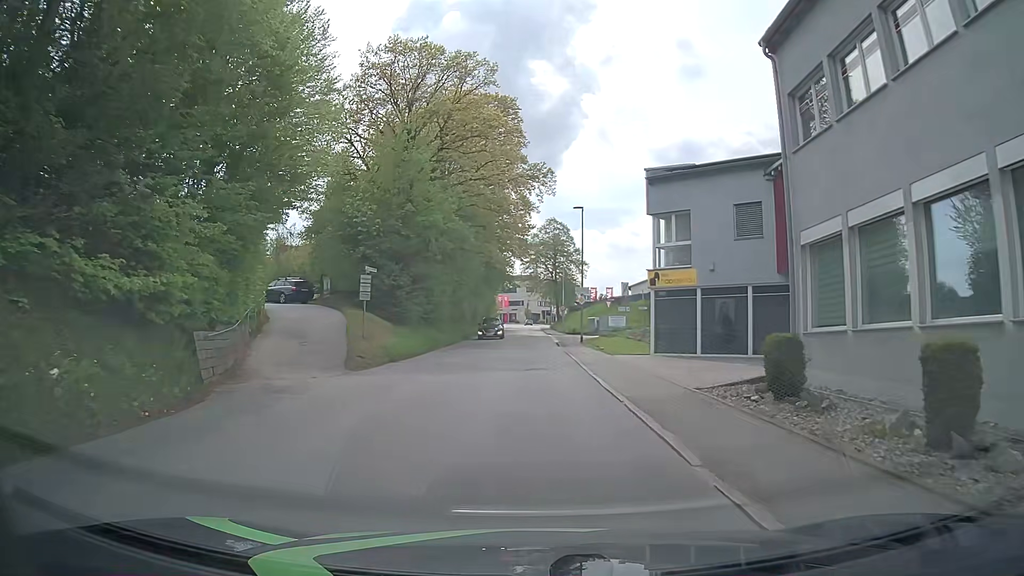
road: tertiary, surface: asphalt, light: Day
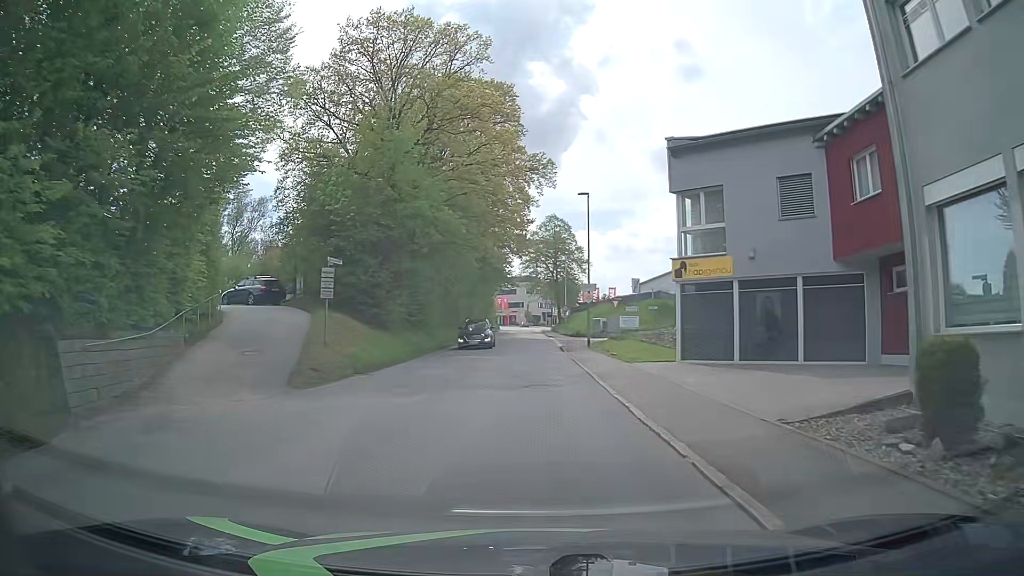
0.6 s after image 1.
(0.0, +4.8) m; 0°
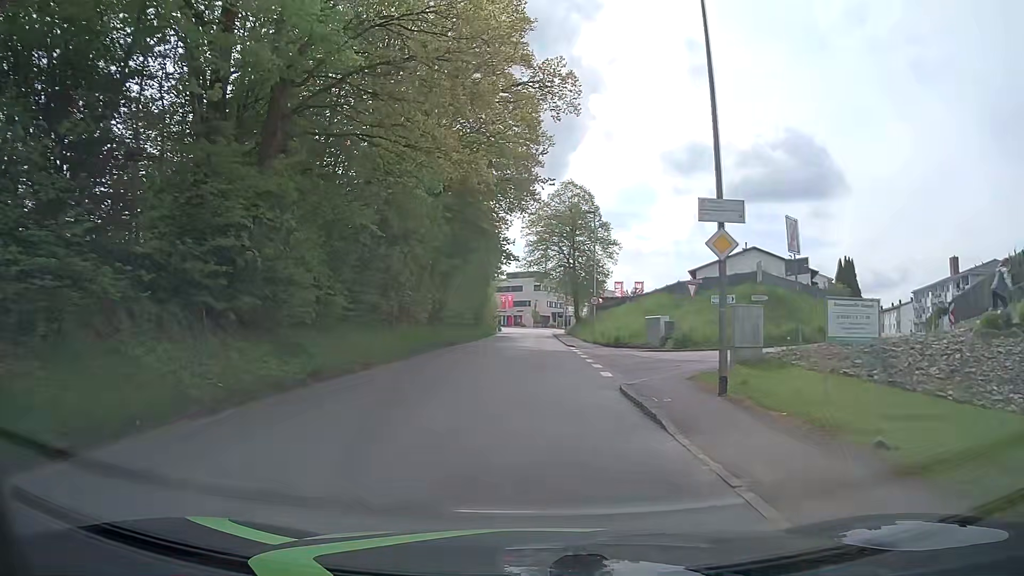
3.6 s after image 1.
(0.0, +24.1) m; 0°
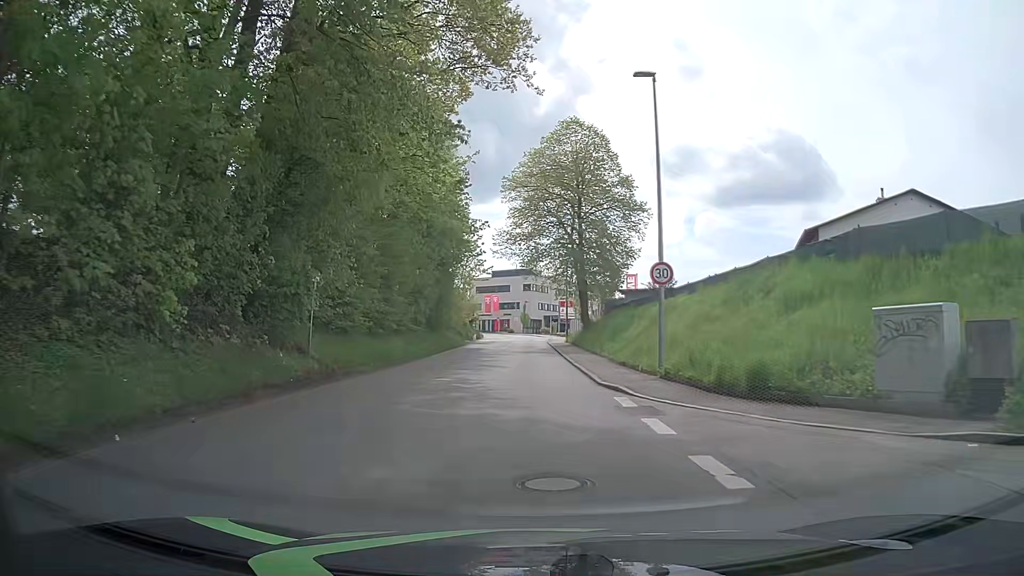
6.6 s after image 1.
(+0.2, +23.8) m; +2°
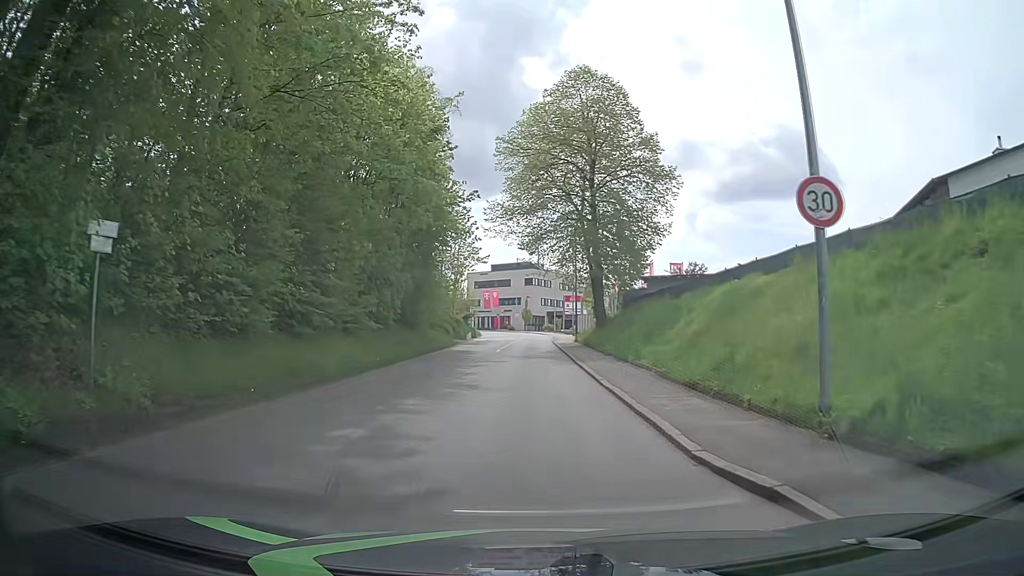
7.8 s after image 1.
(-0.3, +9.6) m; -2°
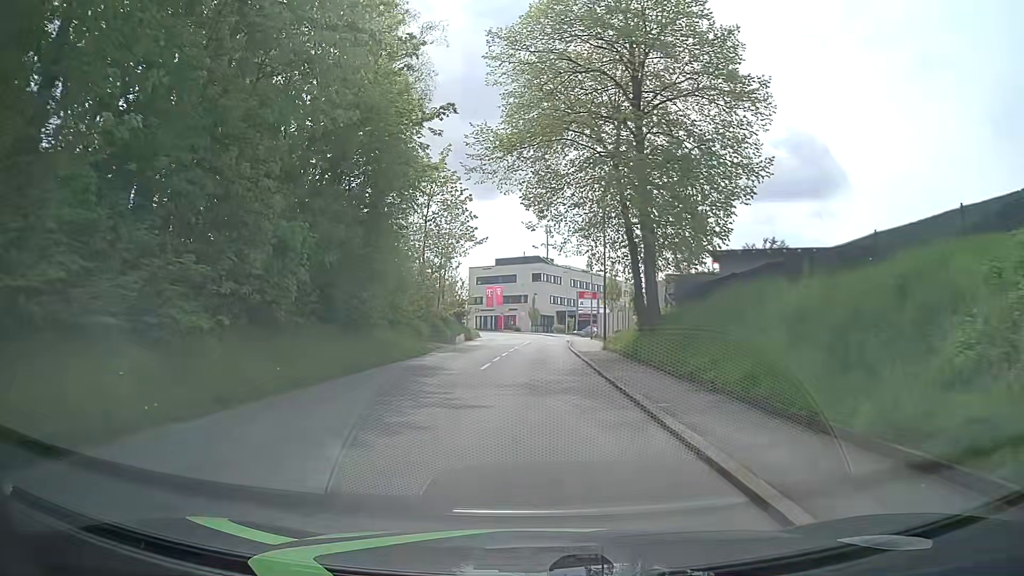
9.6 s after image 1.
(+0.1, +14.5) m; -1°
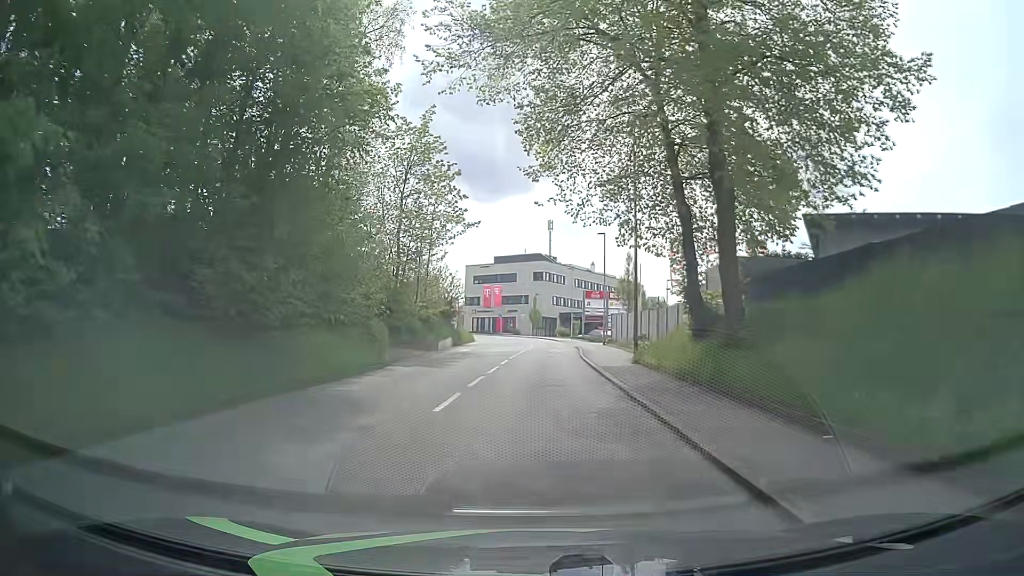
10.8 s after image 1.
(0.0, +9.7) m; +1°
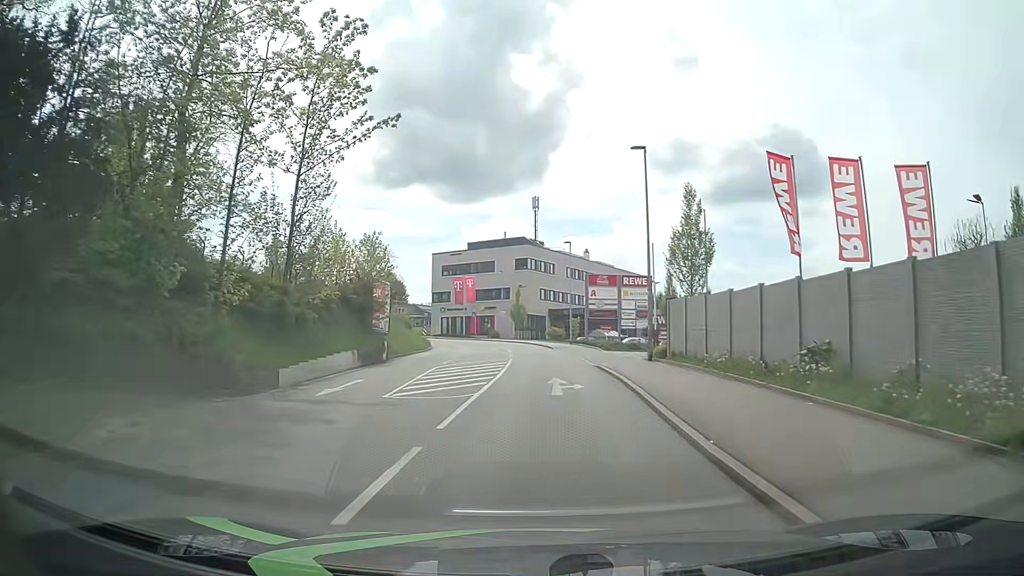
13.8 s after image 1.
(+0.2, +24.0) m; +2°
(0, +10) (0, +20) (0, +30) (0, +40) (-1, +50) (-2, +60) (-4, +70) (-7, +79) (-11, +88) (-17, +96) m
